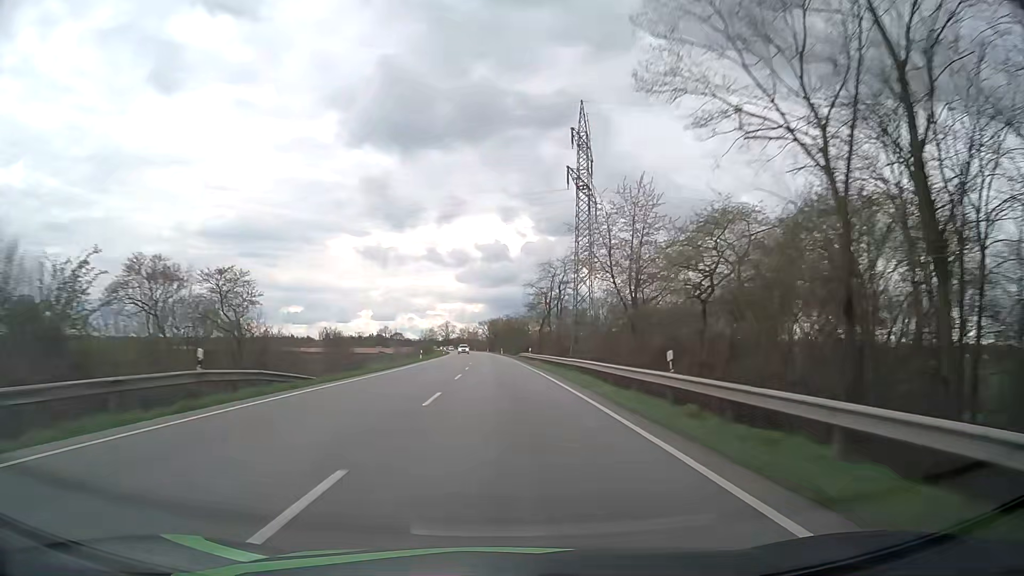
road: primary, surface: asphalt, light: Day
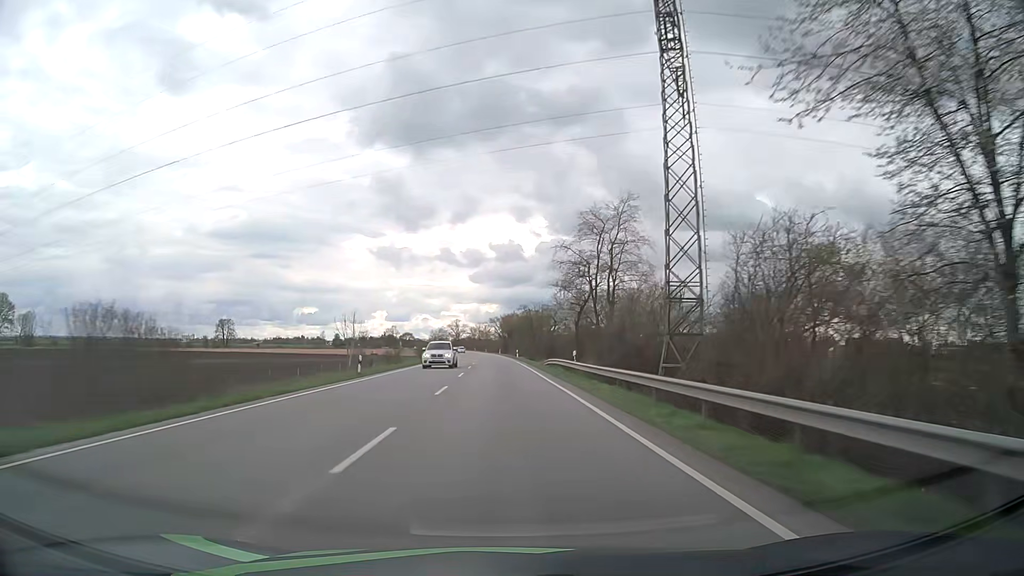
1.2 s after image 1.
(-0.3, +31.5) m; -1°
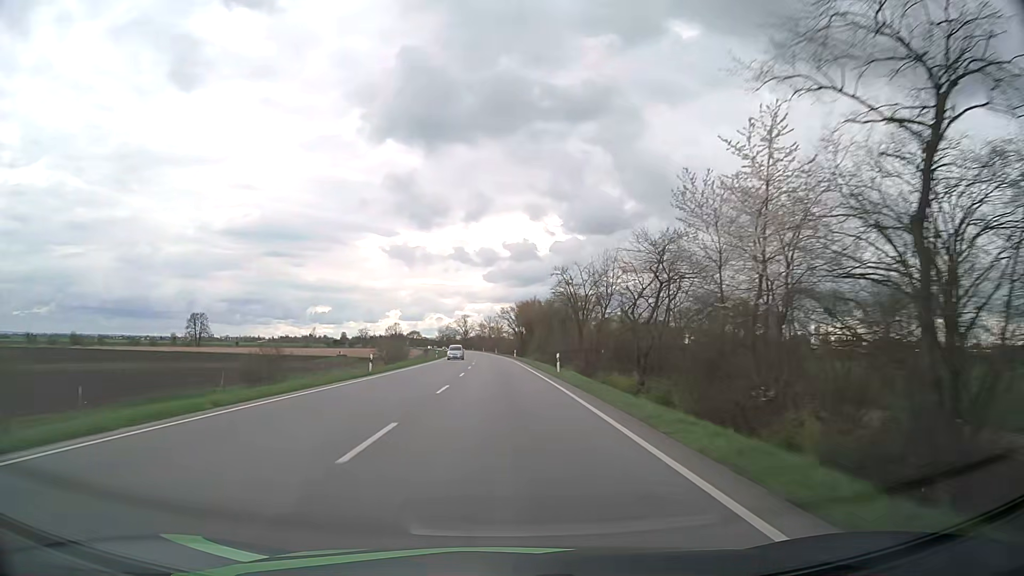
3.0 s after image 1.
(-0.6, +47.2) m; -1°
(0, +10) (0, +20) (0, +30) (0, +40) (-1, +50) (-1, +60) (-1, +70) (-1, +80) (-2, +90) (-2, +100) m
